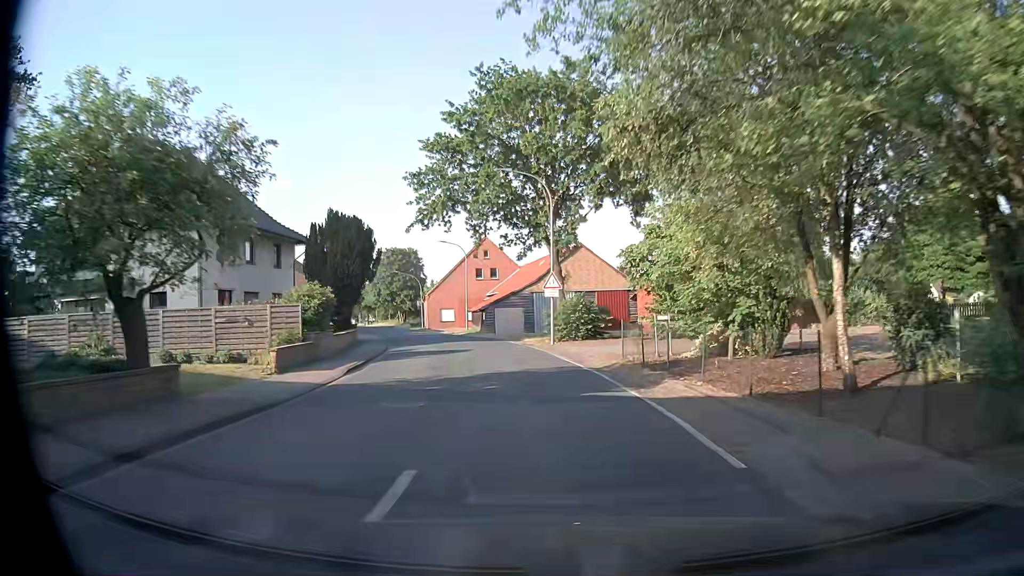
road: secondary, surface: asphalt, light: Day
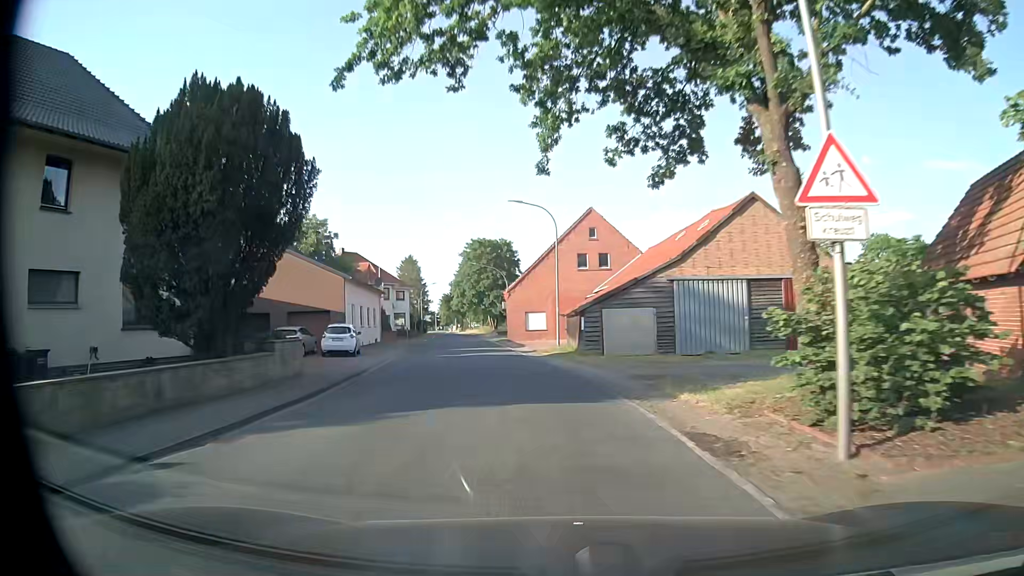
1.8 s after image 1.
(-1.3, +22.9) m; -9°
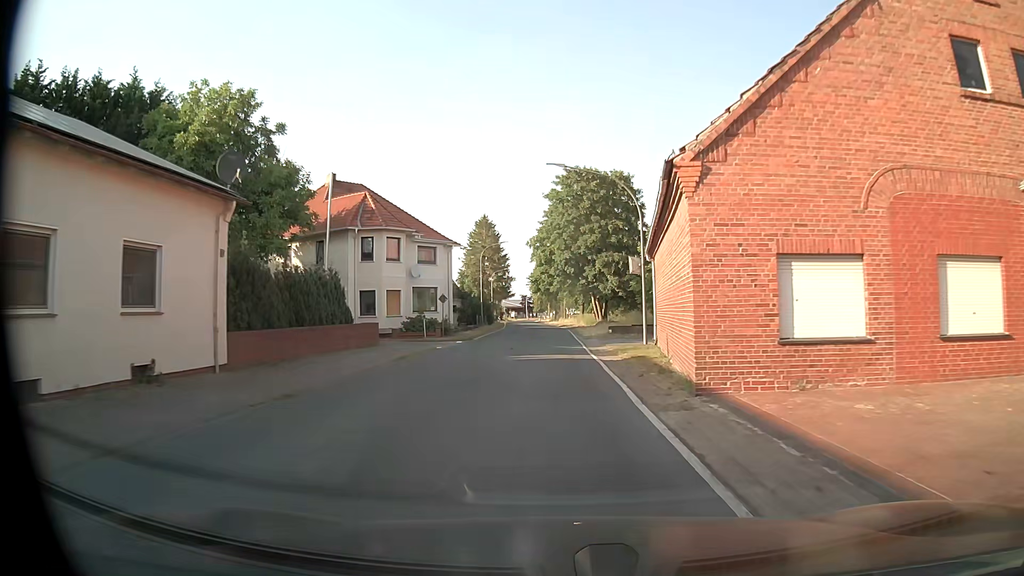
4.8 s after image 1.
(-4.1, +39.6) m; -9°
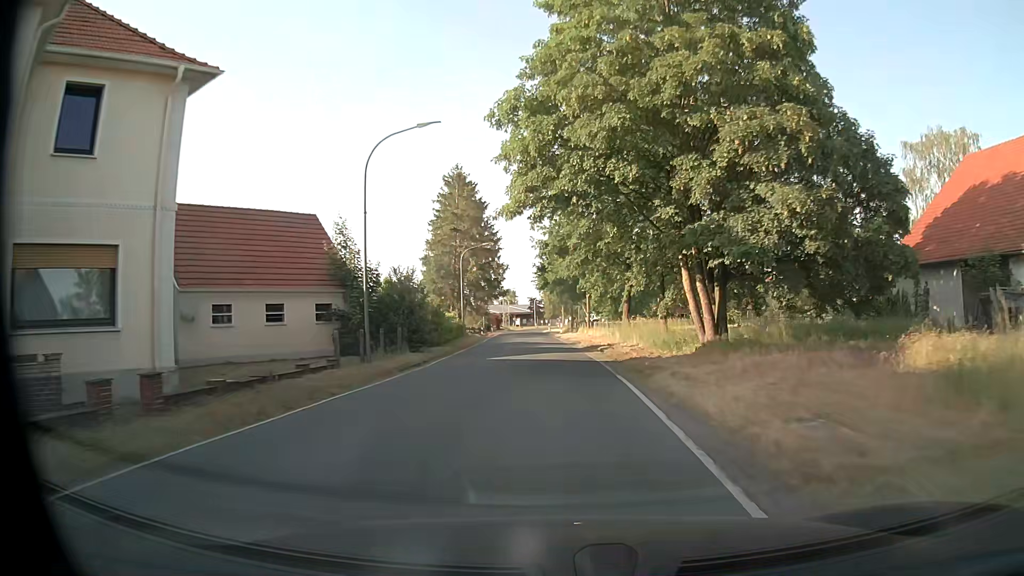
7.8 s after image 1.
(-0.5, +40.0) m; -1°
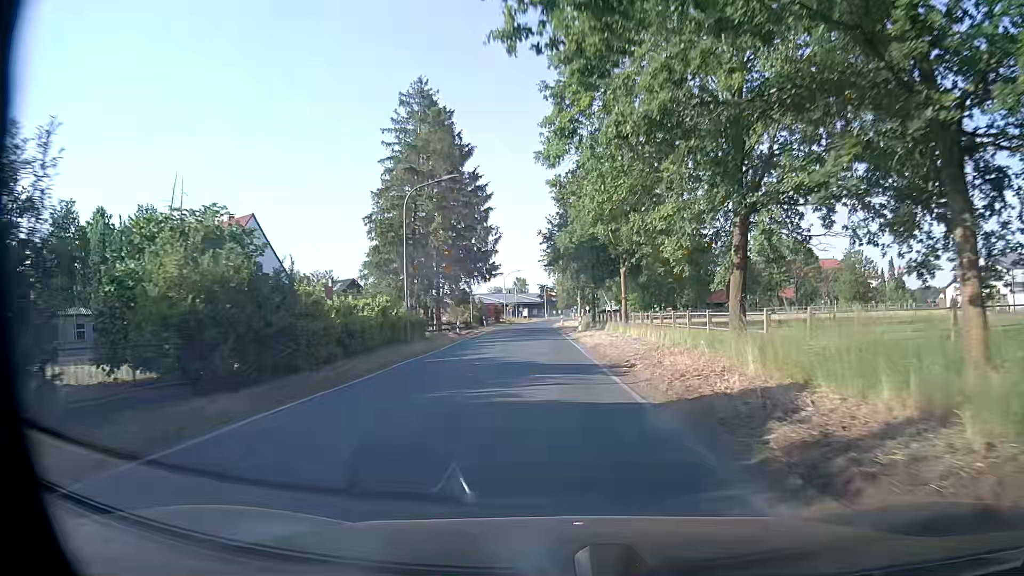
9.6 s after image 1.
(-0.2, +23.5) m; -1°
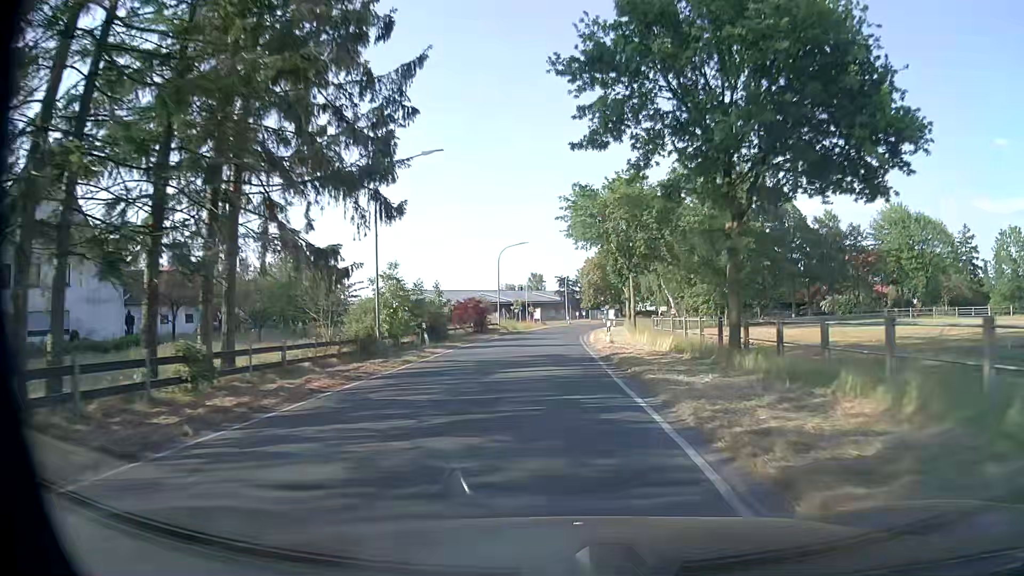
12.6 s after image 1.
(-1.5, +39.4) m; -3°
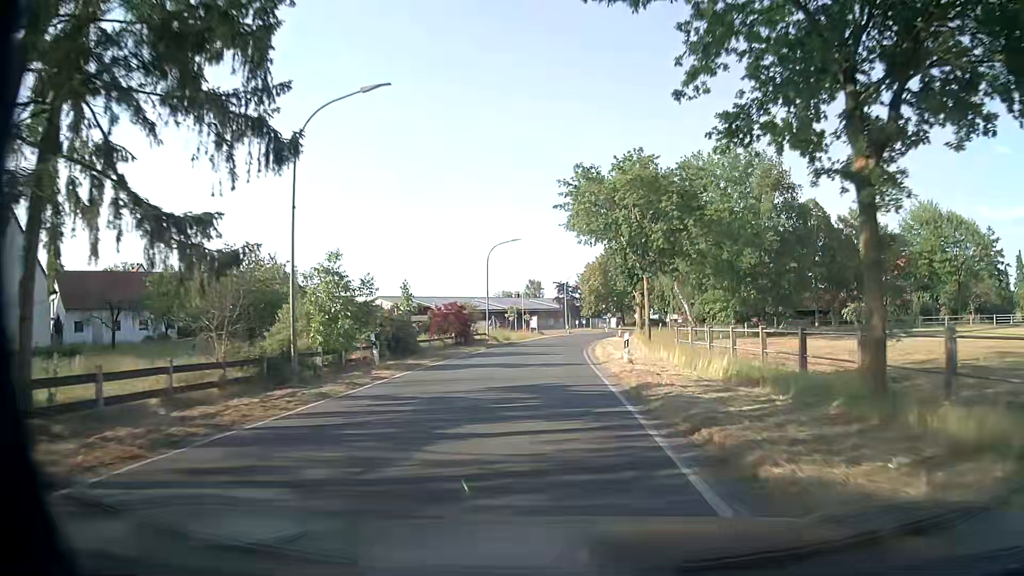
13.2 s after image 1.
(0.0, +7.9) m; 0°
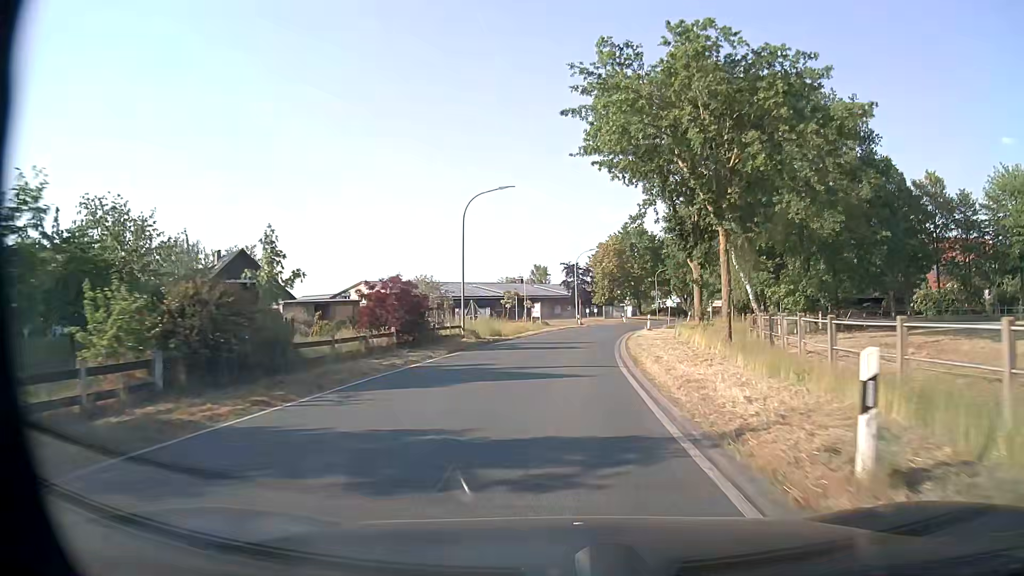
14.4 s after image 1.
(-0.1, +16.0) m; -1°
(0, +10) (0, +20) (+1, +30) (+2, +40) (+4, +50) (+7, +59) (+9, +69) (+13, +79) (+16, +88) (+20, +97) m
